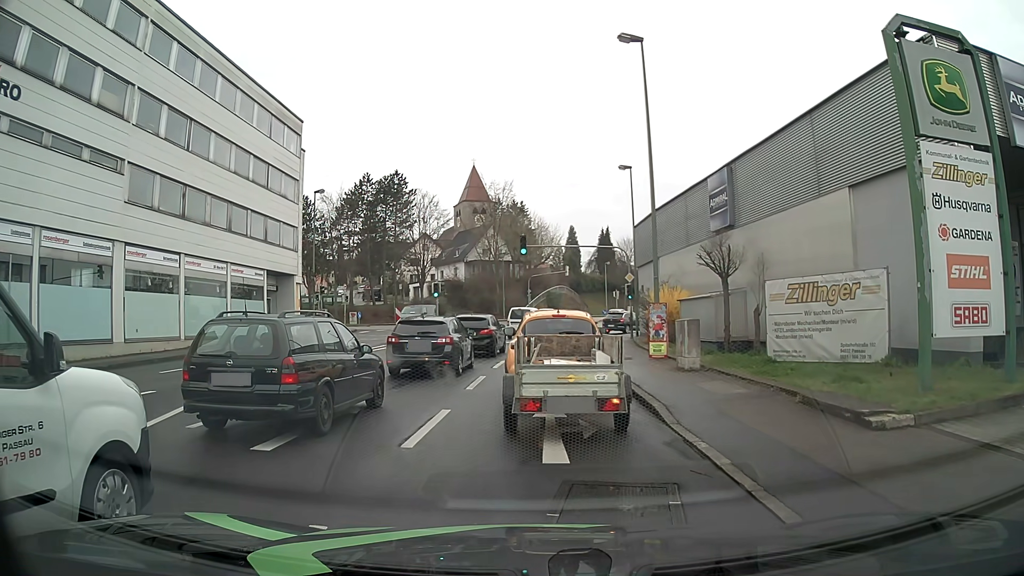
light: Day
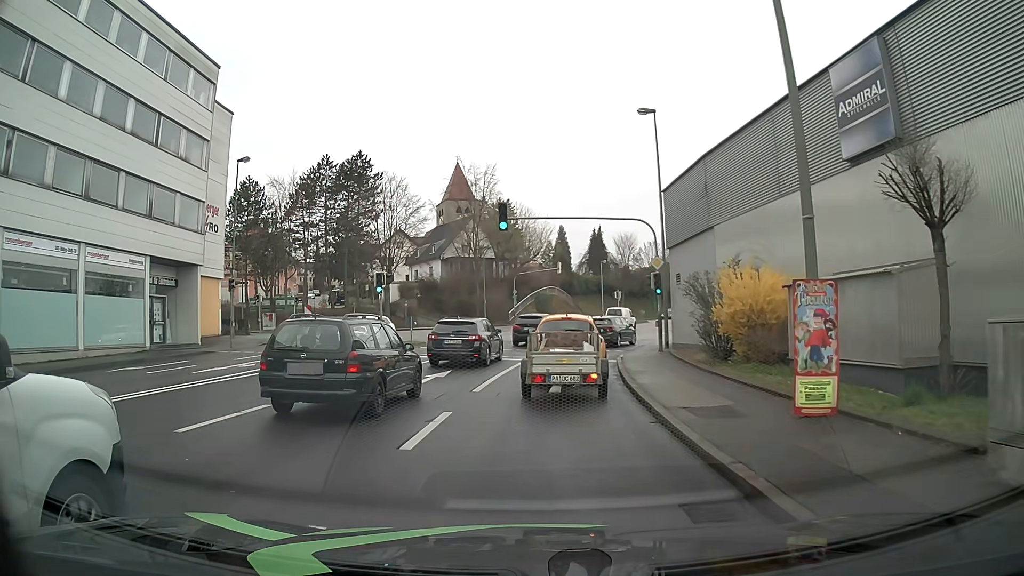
(-0.1, +12.7) m; 0°
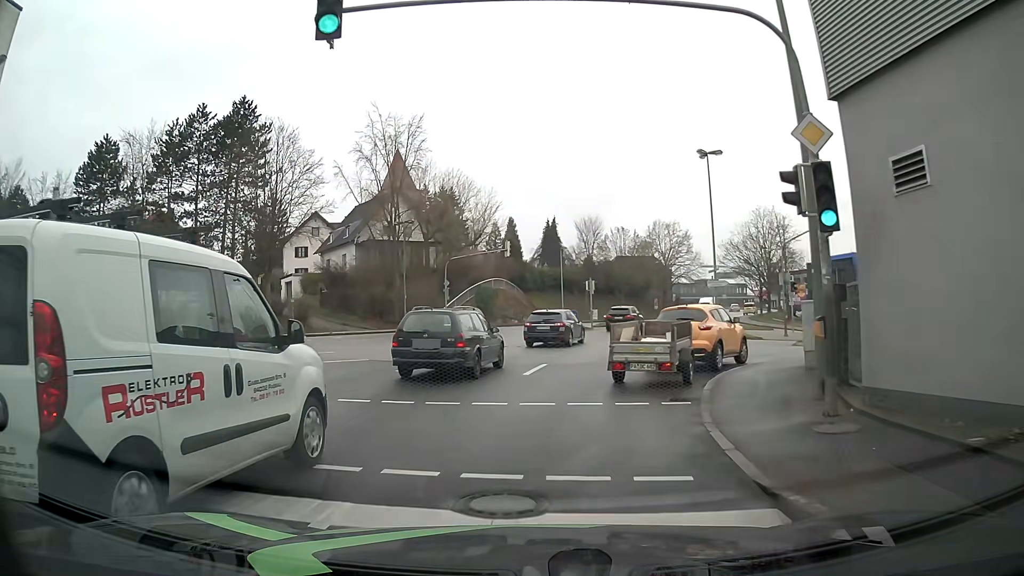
(+0.8, +18.9) m; +5°
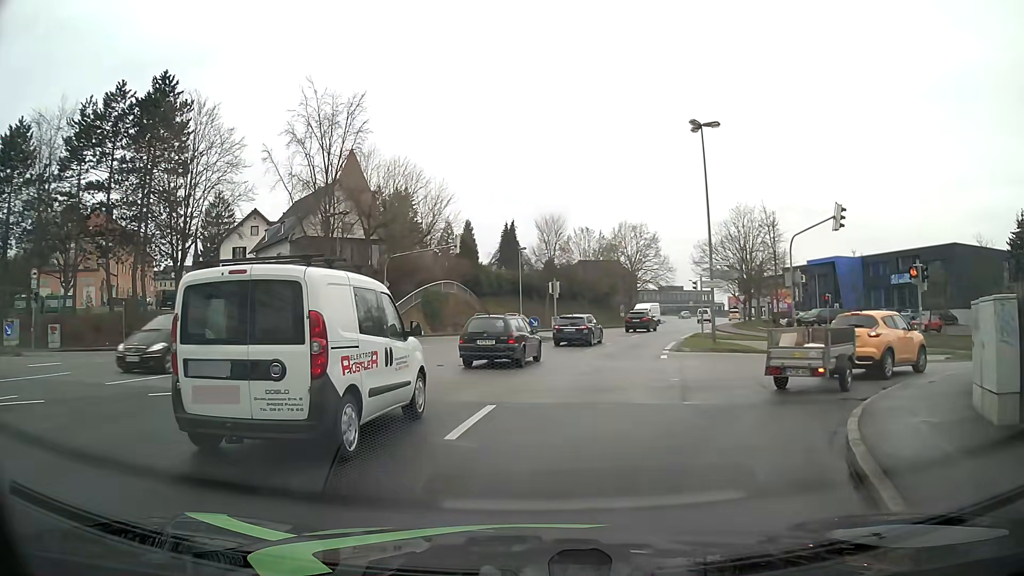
(+0.1, +7.3) m; +4°
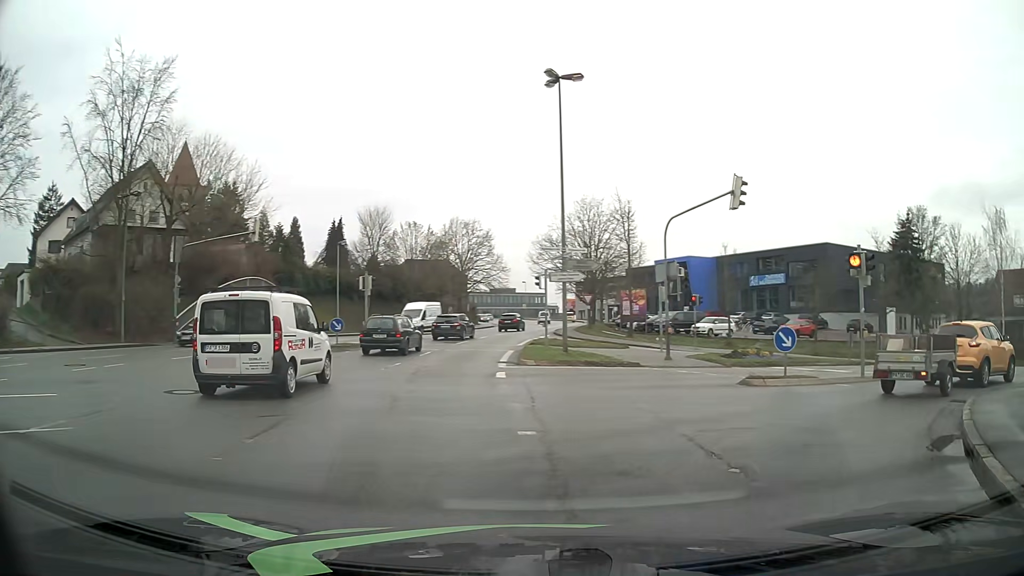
(+0.6, +6.9) m; +14°
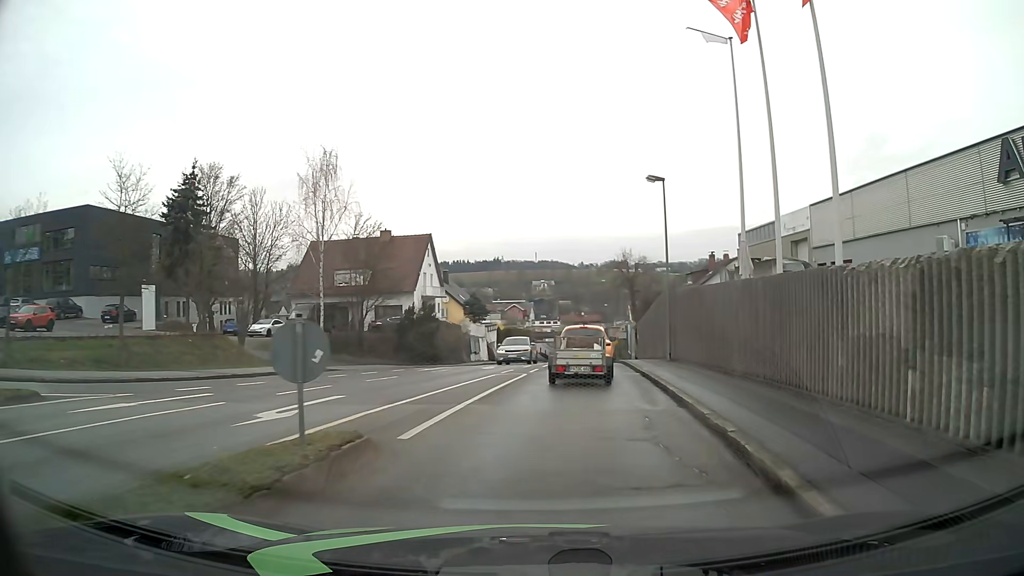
(+10.1, +15.2) m; +61°
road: tertiary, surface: asphalt
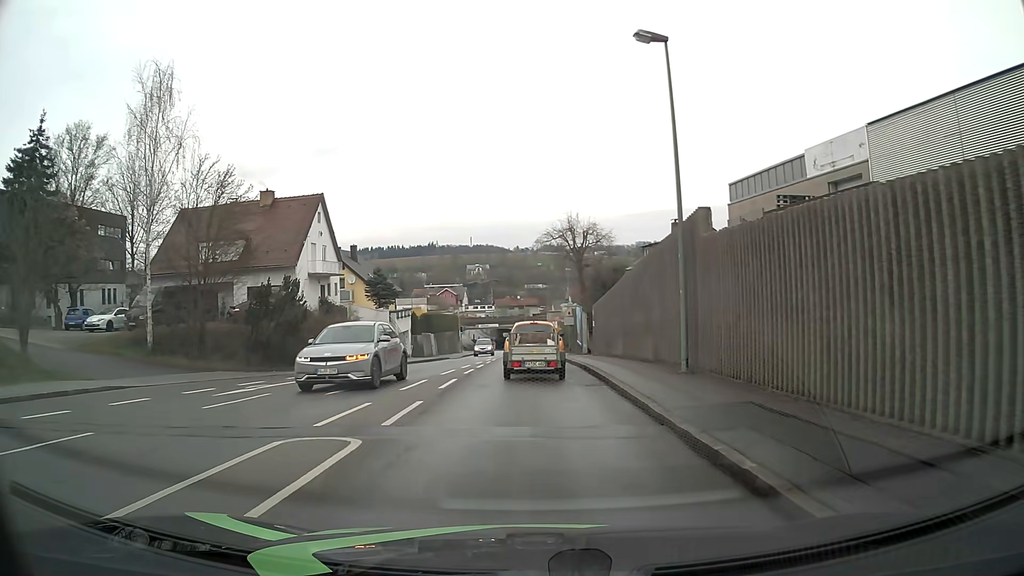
(+1.0, +14.0) m; +6°
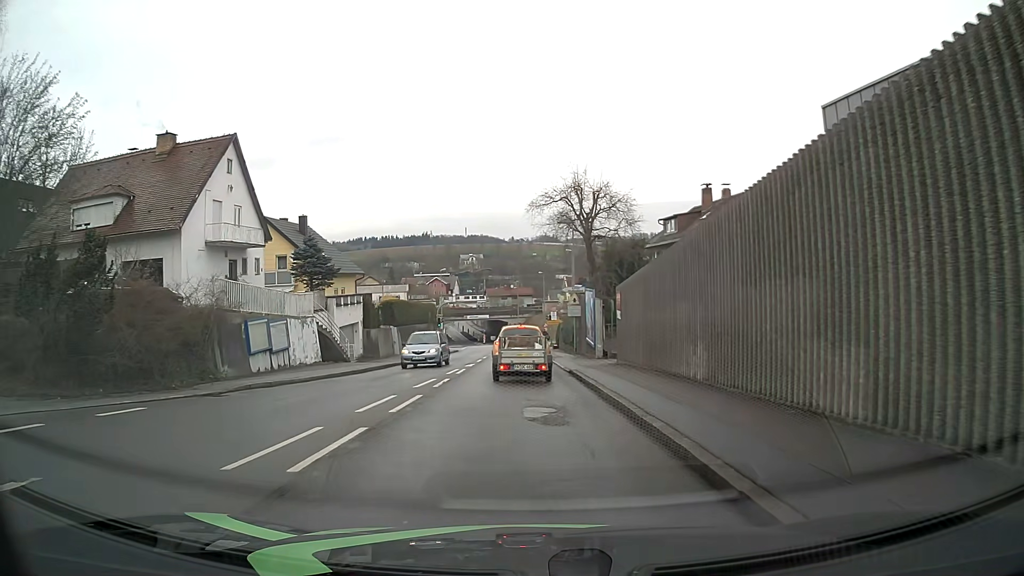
(+0.1, +14.1) m; +1°
(0, +10) (-1, +20) (-1, +30) (-1, +40) (-2, +50) (-2, +60) (-3, +70) (+1, +79) (+9, +85) (+18, +89) m
